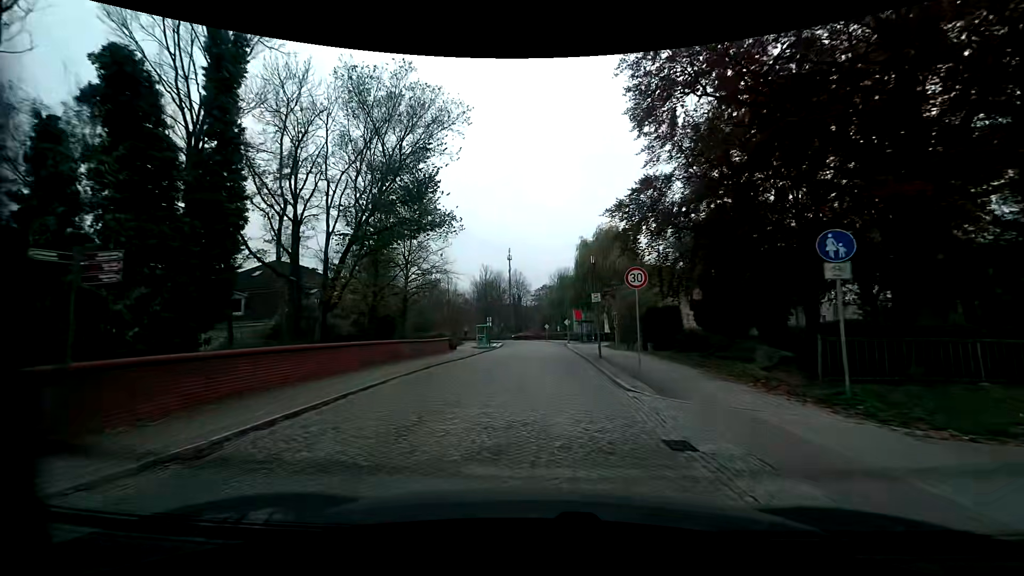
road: residential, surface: sett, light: Day
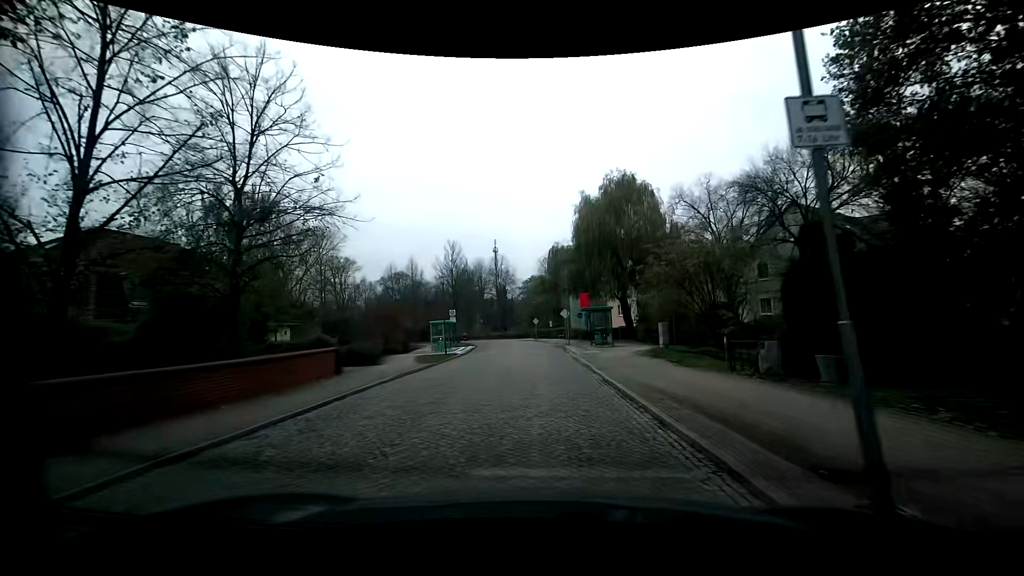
(+0.5, +19.6) m; +2°
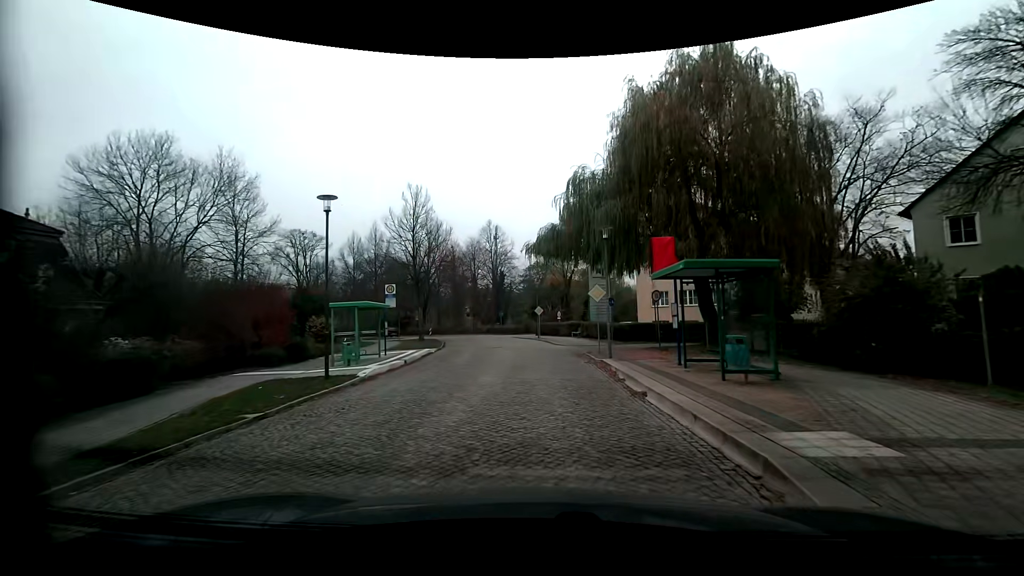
(-0.3, +19.9) m; -1°
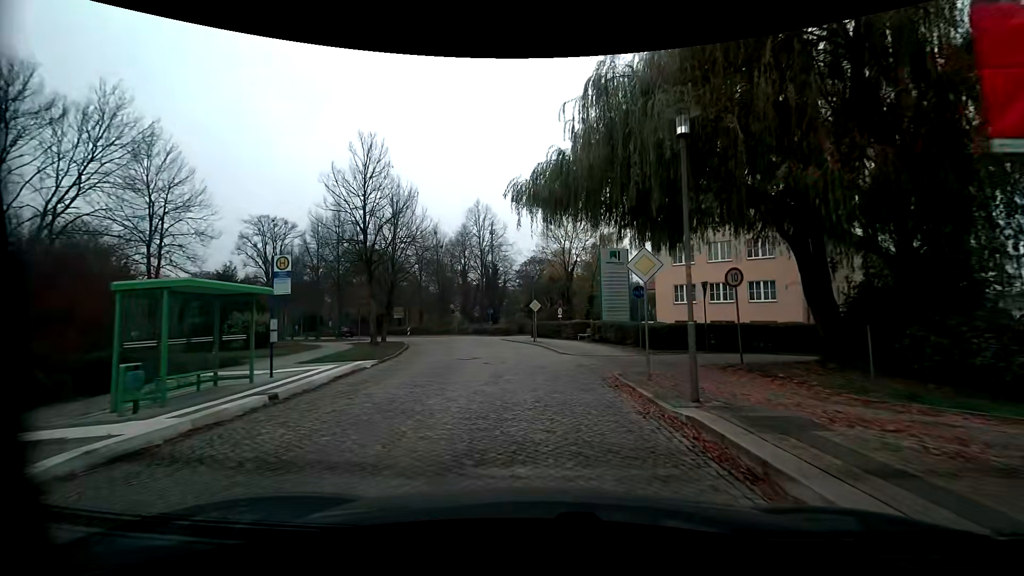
(+0.1, +10.2) m; +1°
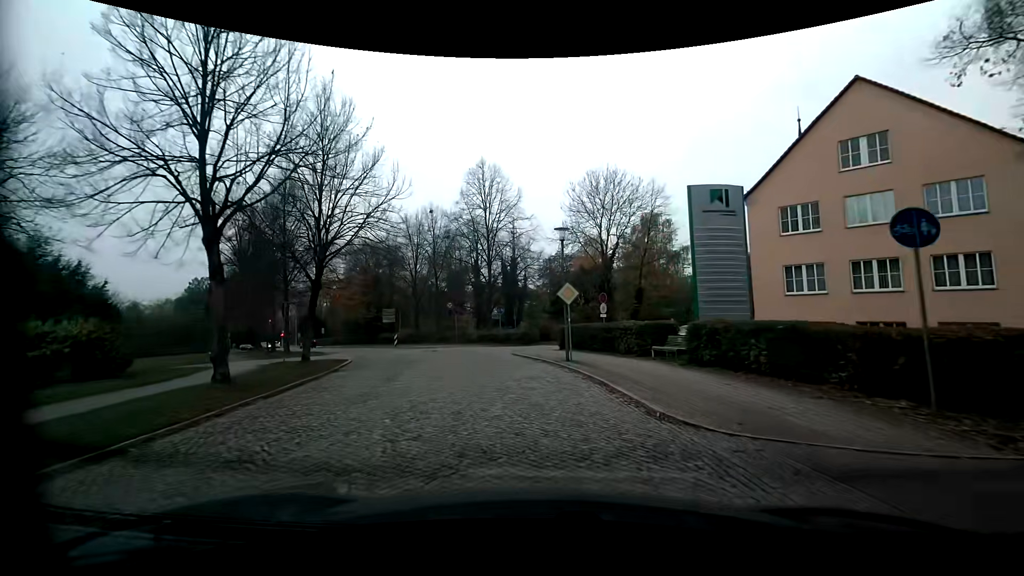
(-0.4, +15.2) m; -3°
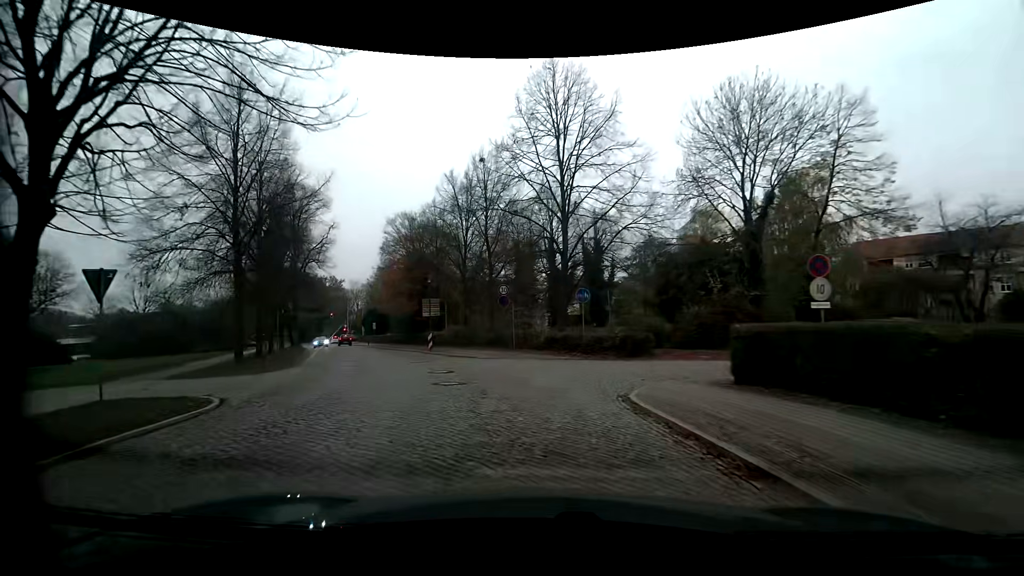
(-1.1, +15.0) m; -10°
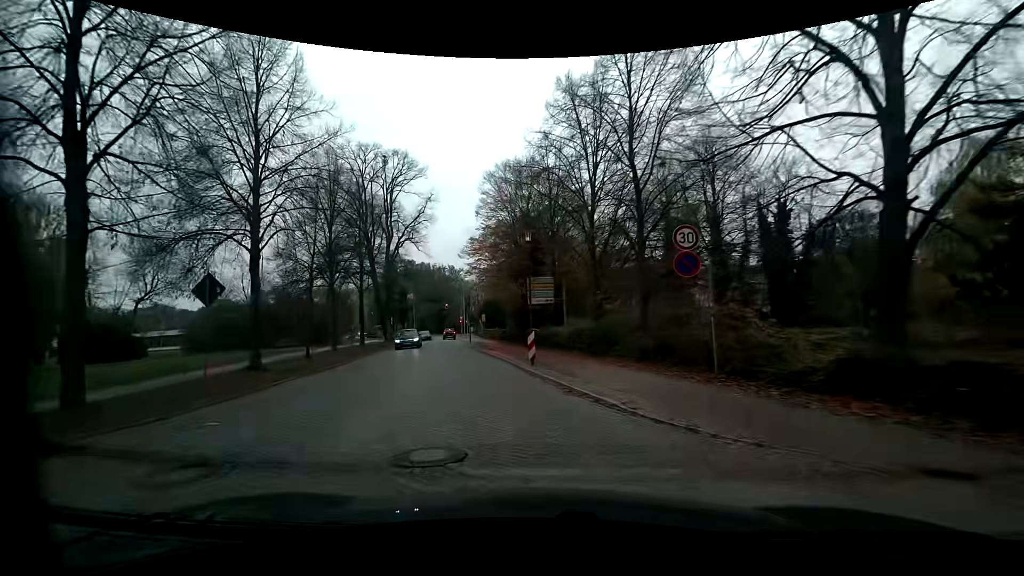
(-1.8, +14.5) m; -15°
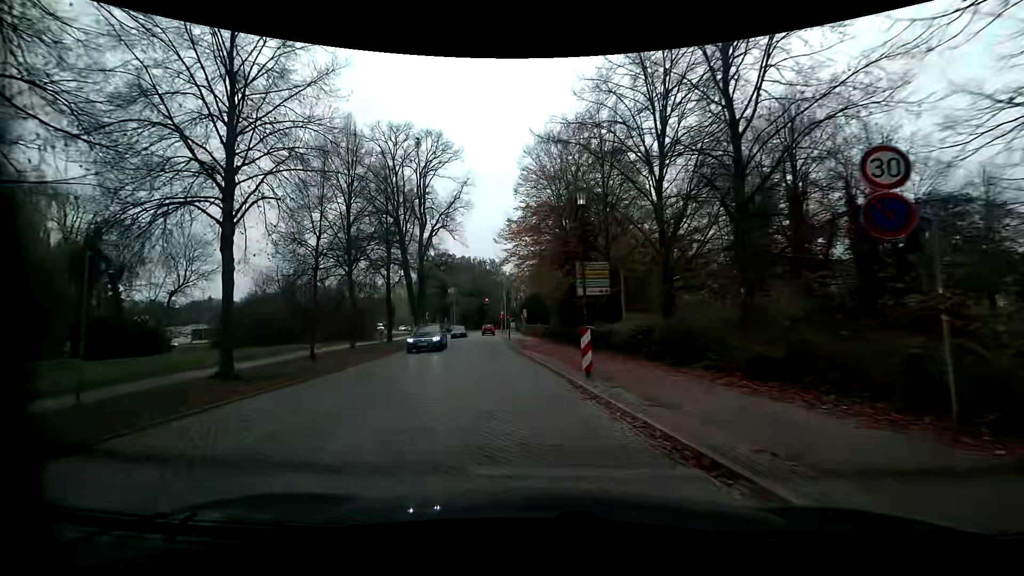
(-0.2, +4.8) m; -5°
(-1, +10) (-2, +20) (-3, +30) (-4, +40) (-4, +50) (-5, +60) (-6, +70) (-6, +80) (-7, +90) (-9, +99) m
